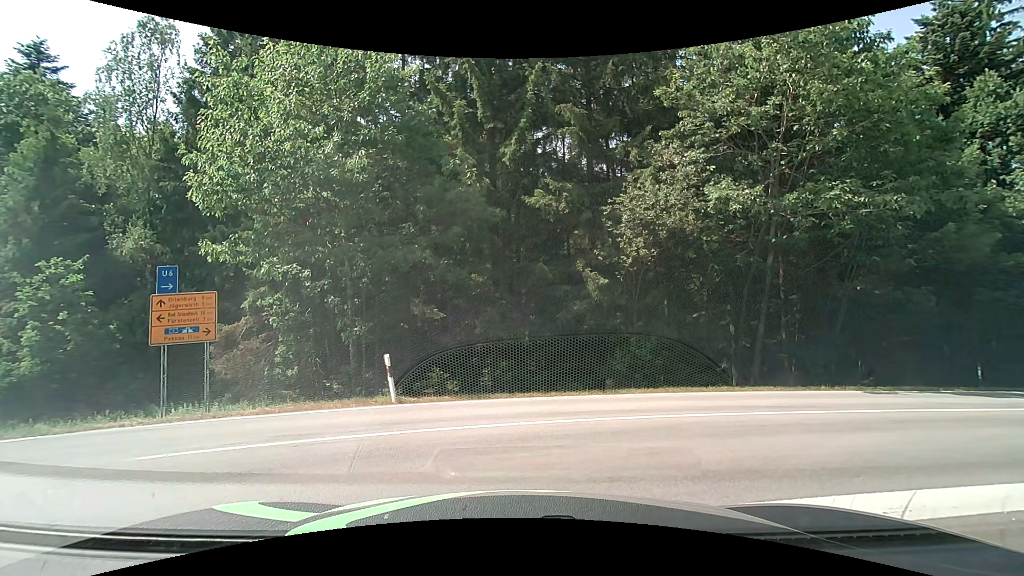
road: tertiary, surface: asphalt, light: Day
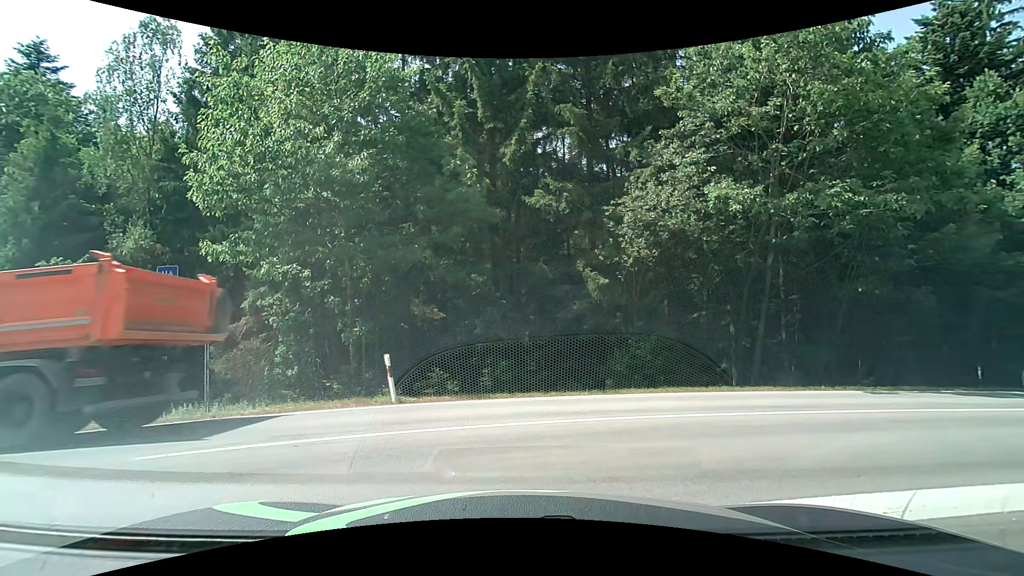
(0.0, 0.0) m; 0°
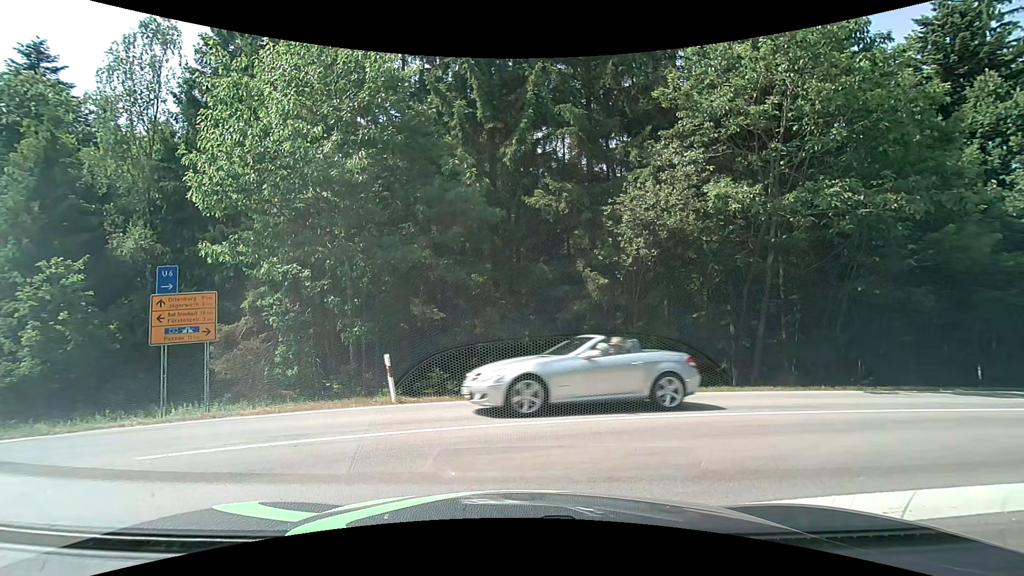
(0.0, 0.0) m; 0°
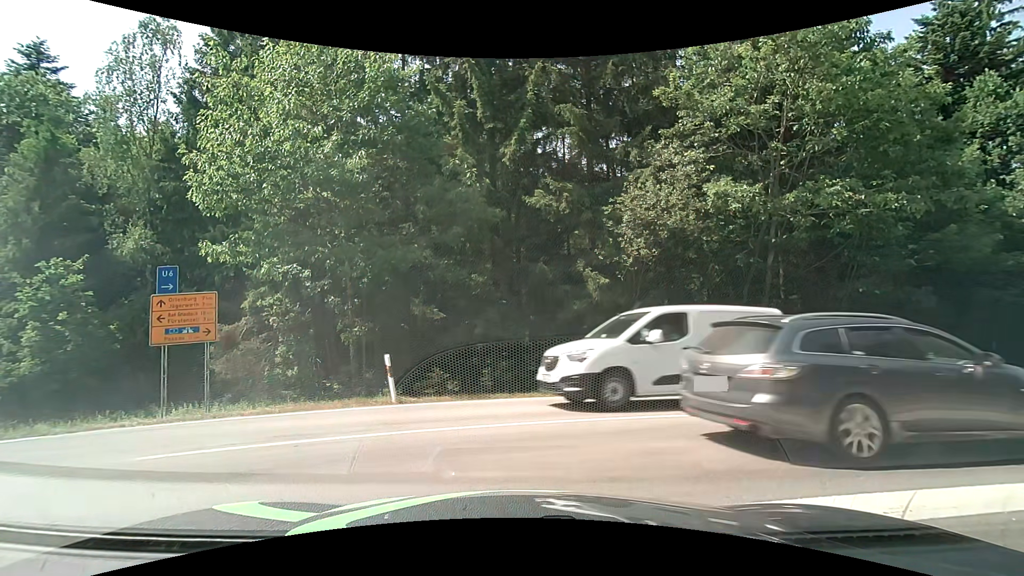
(0.0, 0.0) m; 0°
